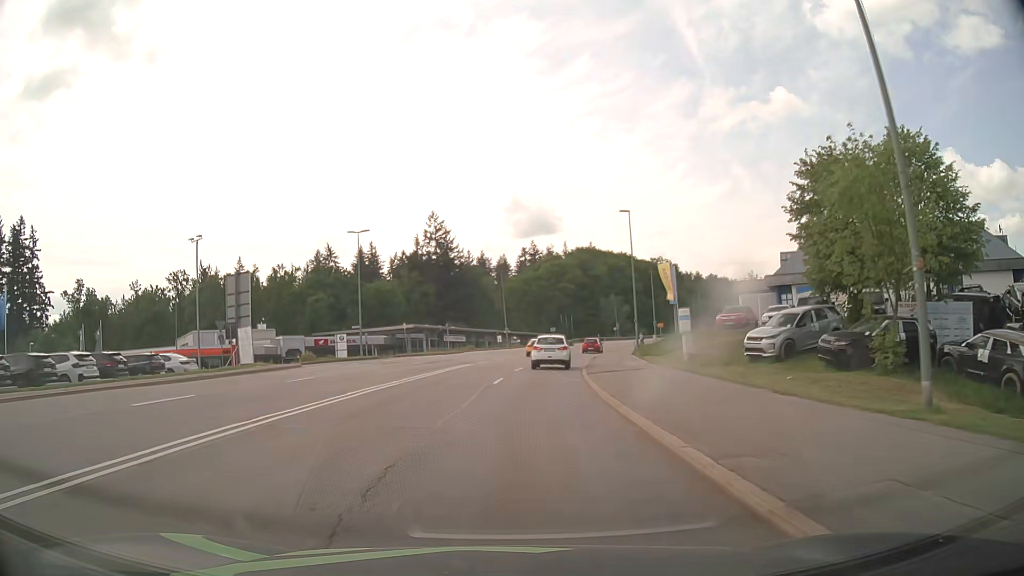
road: secondary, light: Day
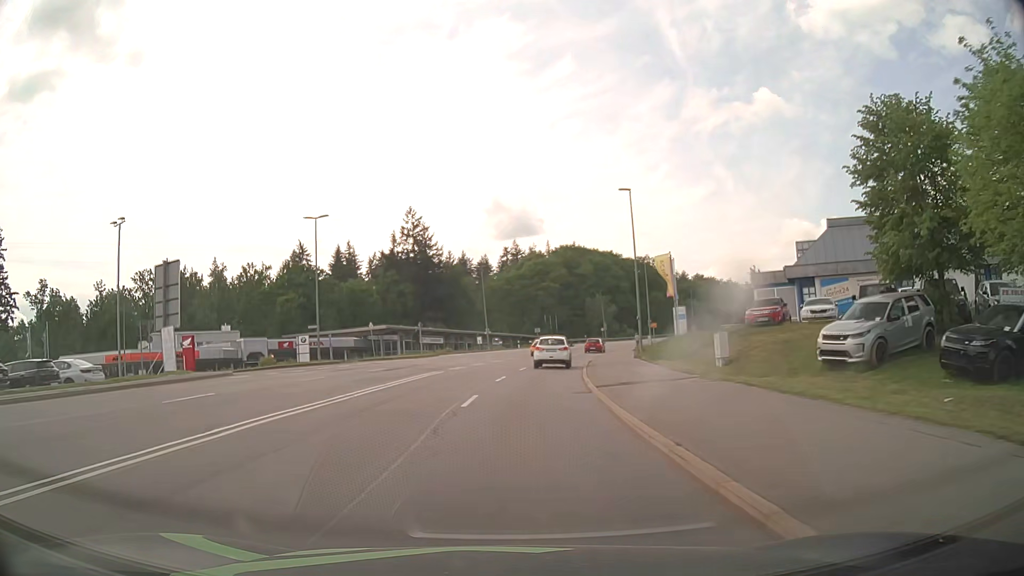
(+0.1, +7.5) m; +2°
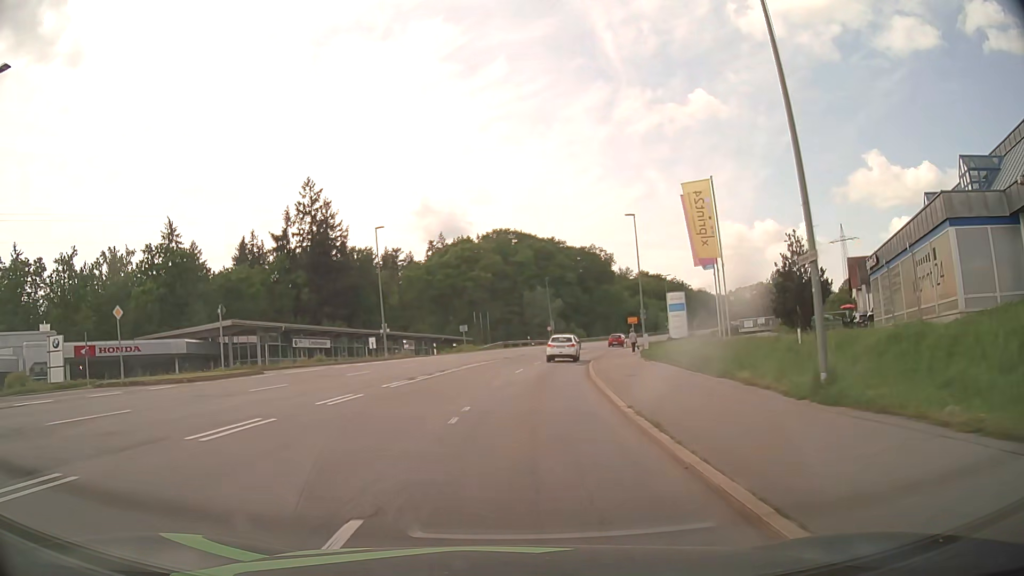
(+1.4, +30.1) m; +6°
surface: asphalt
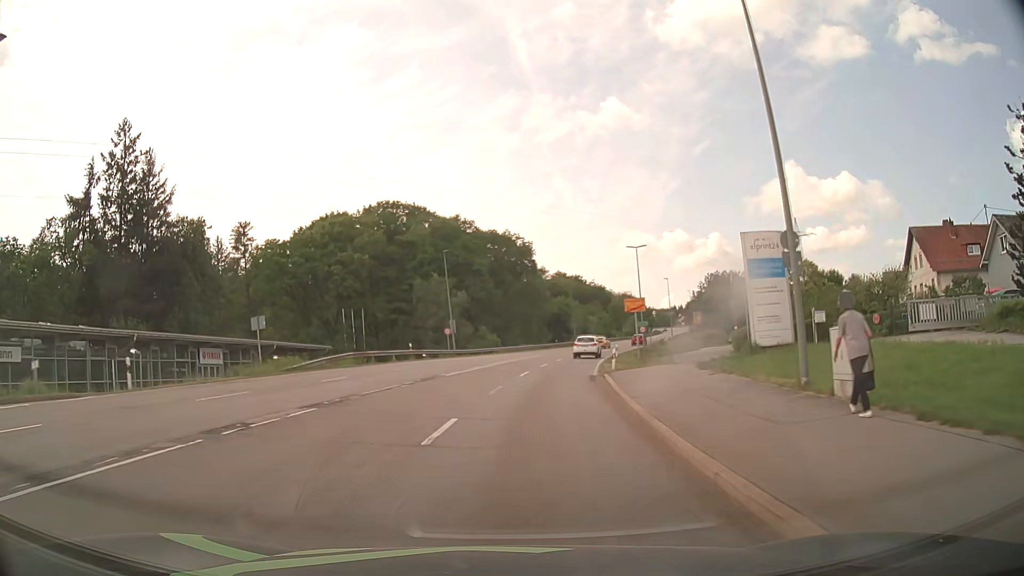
(+2.6, +37.9) m; +8°
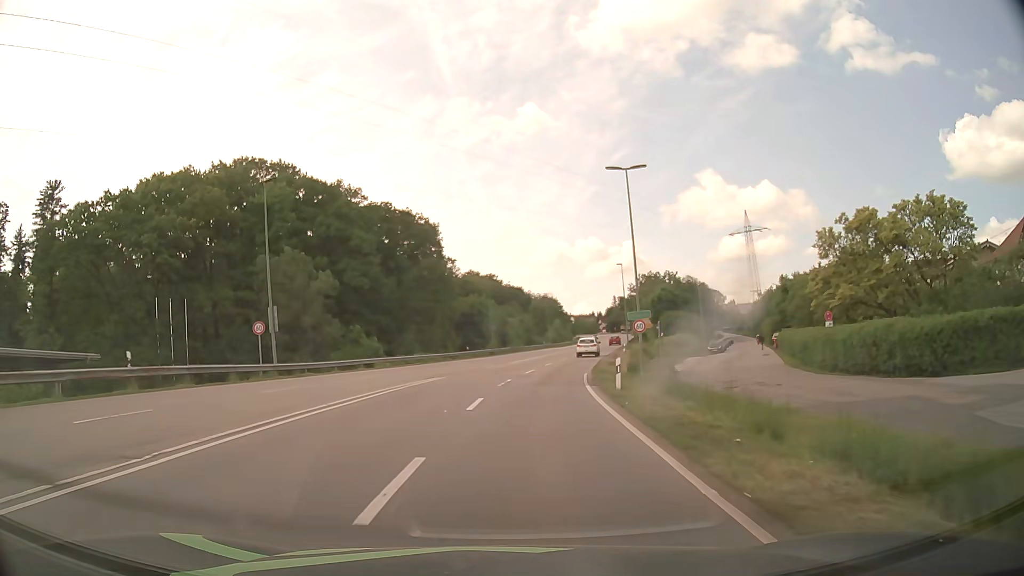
(+2.0, +30.4) m; +8°
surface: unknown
(0, +10) (+1, +20) (+2, +30) (+3, +40) (+5, +50) (+7, +60) (+9, +69) (+10, +79) (+13, +89) (+15, +99) m
